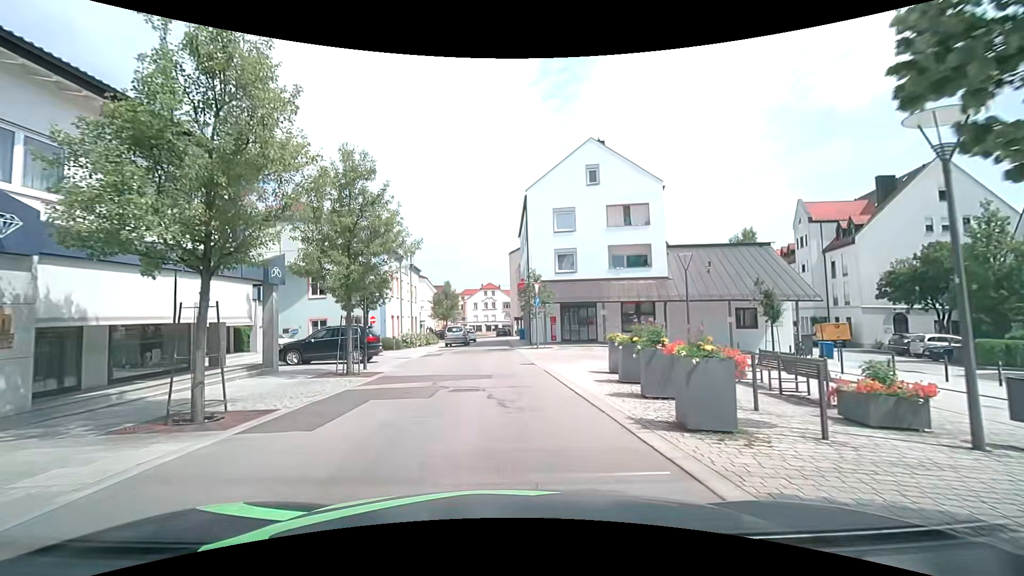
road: residential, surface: asphalt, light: Day
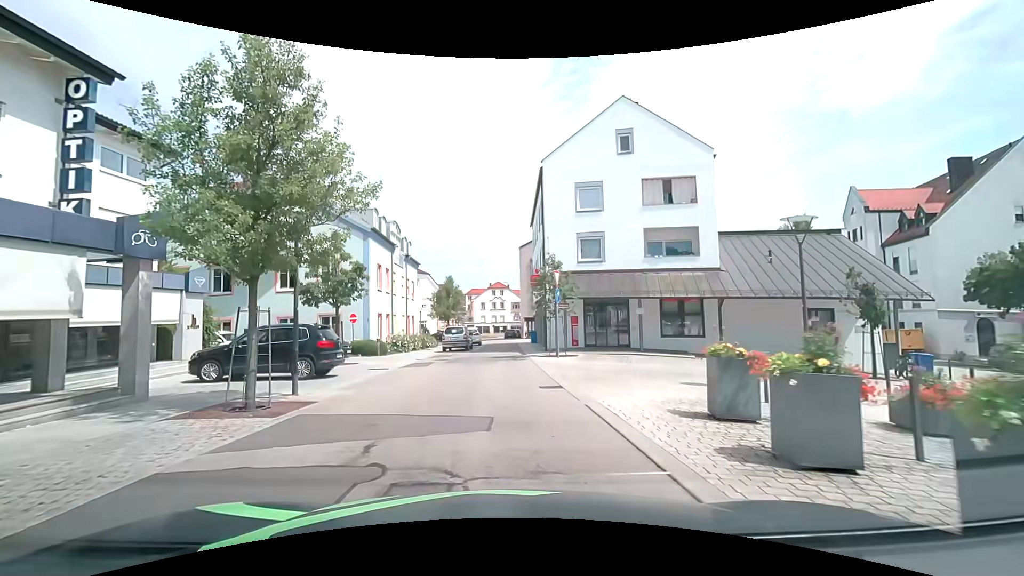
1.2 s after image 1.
(0.0, +6.6) m; 0°
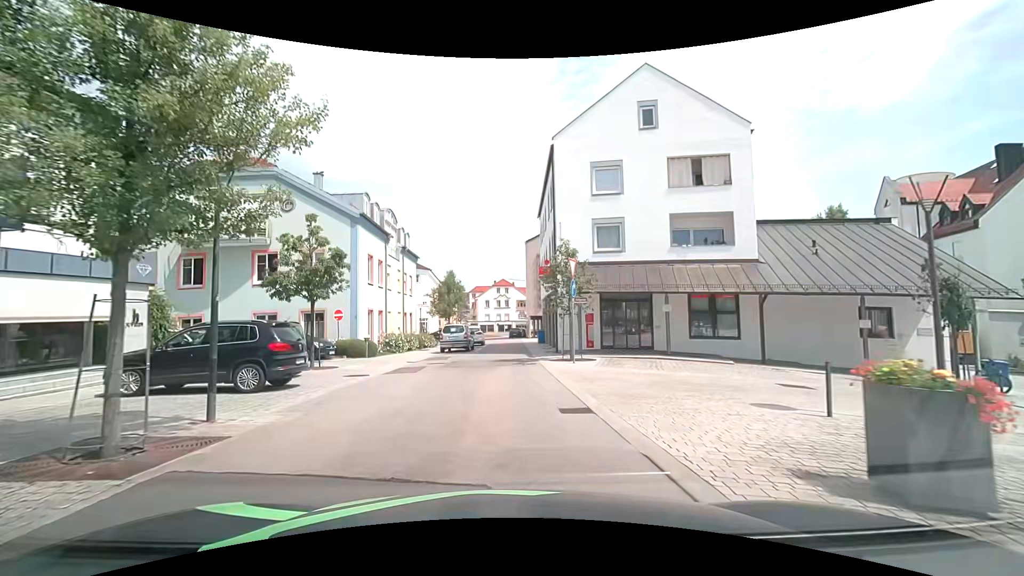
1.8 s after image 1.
(0.0, +3.4) m; -1°
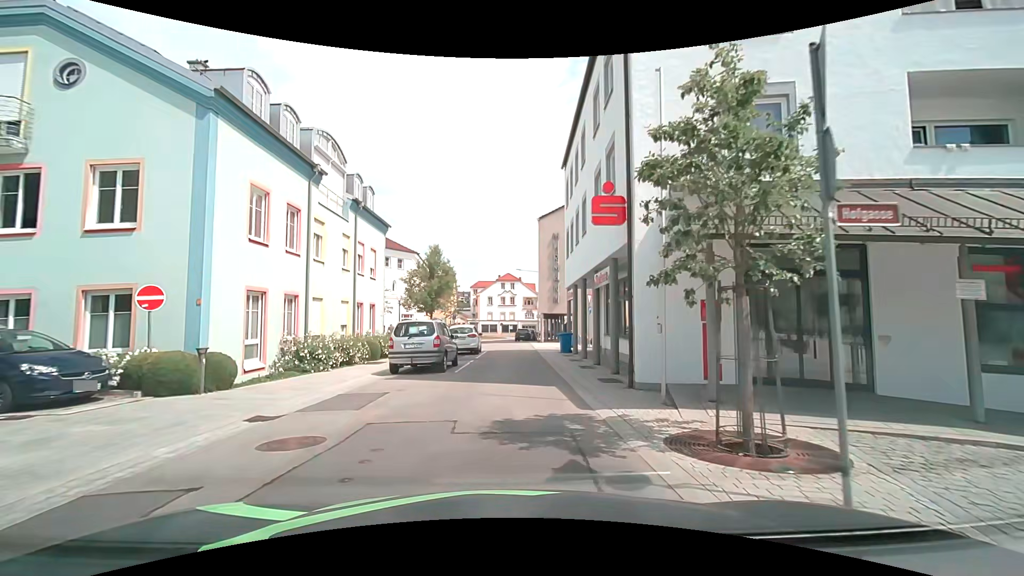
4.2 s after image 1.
(-0.2, +13.7) m; -1°
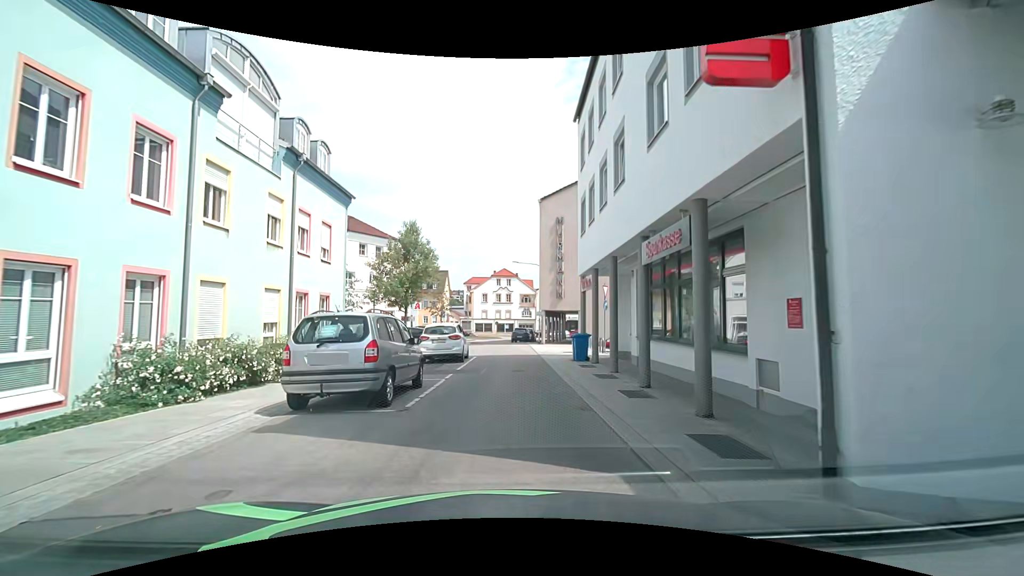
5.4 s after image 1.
(0.0, +6.8) m; 0°
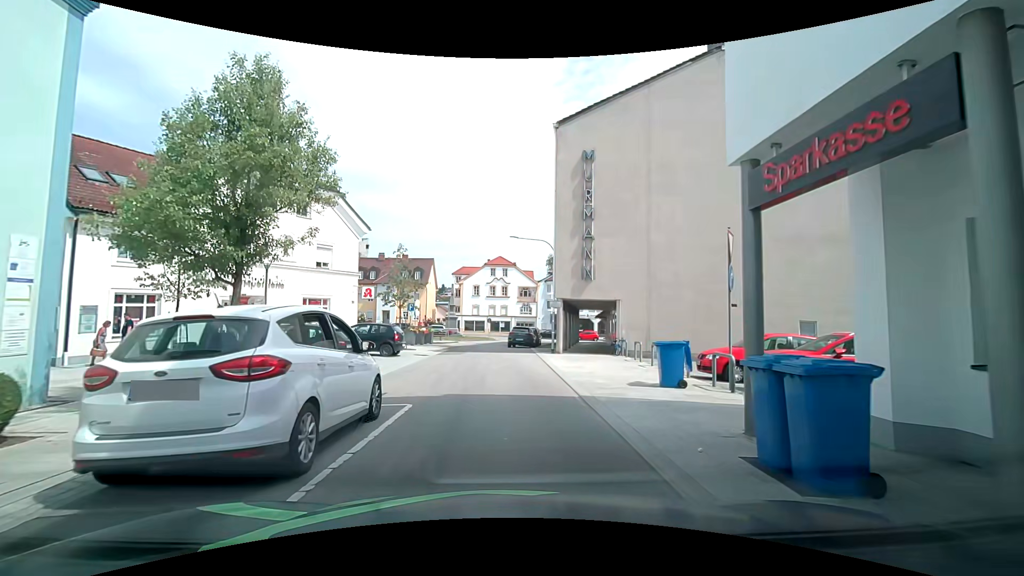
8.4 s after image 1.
(+0.1, +15.4) m; 0°
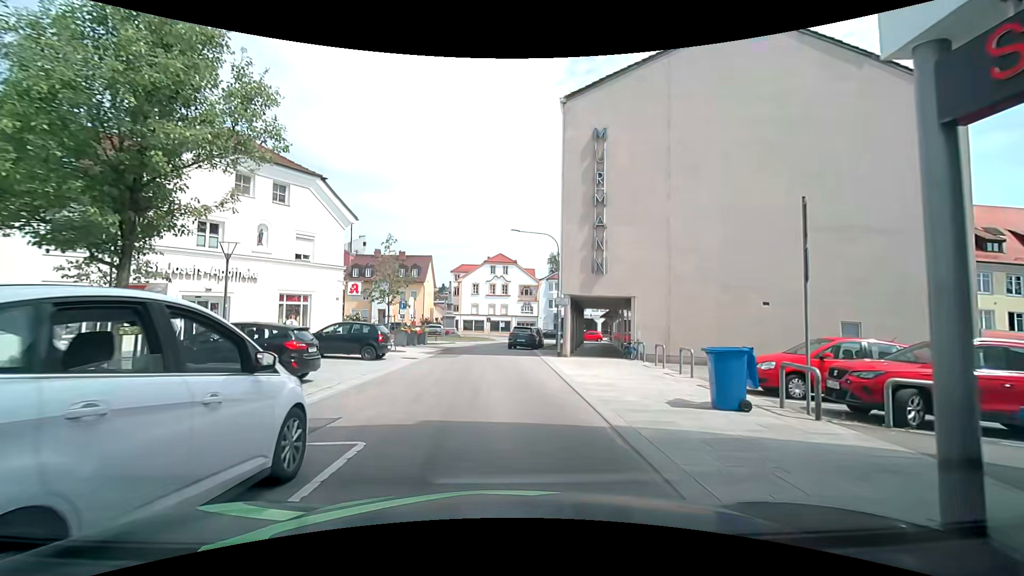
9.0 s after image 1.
(+0.1, +2.9) m; +2°
